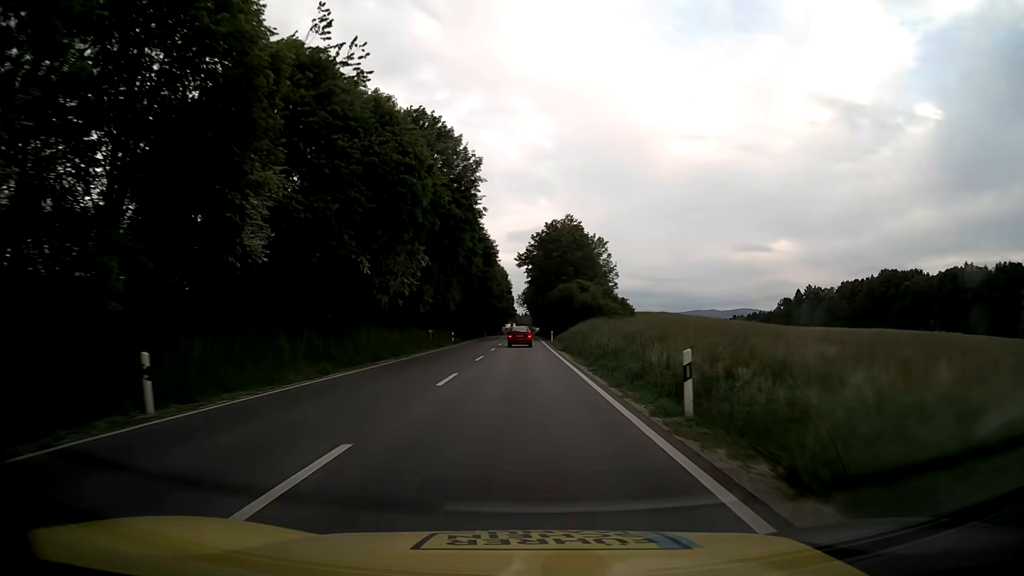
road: primary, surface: asphalt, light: Day
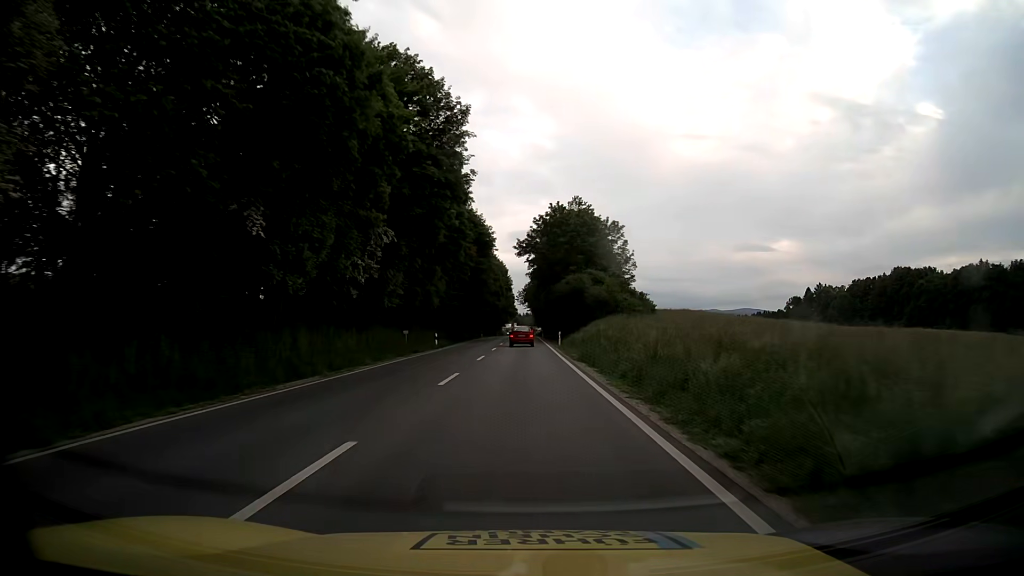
(0.0, +11.8) m; 0°
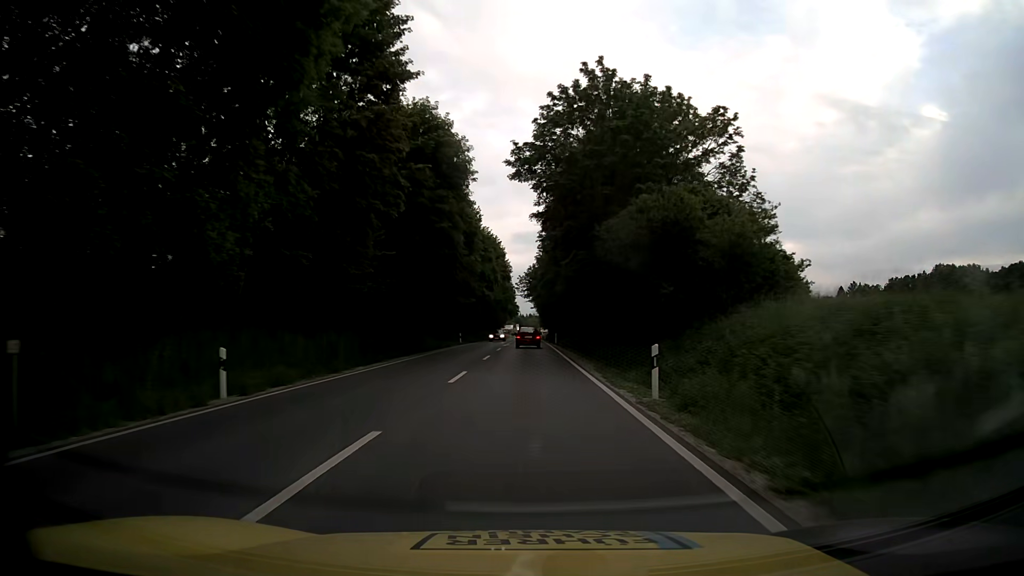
(-0.1, +35.4) m; 0°
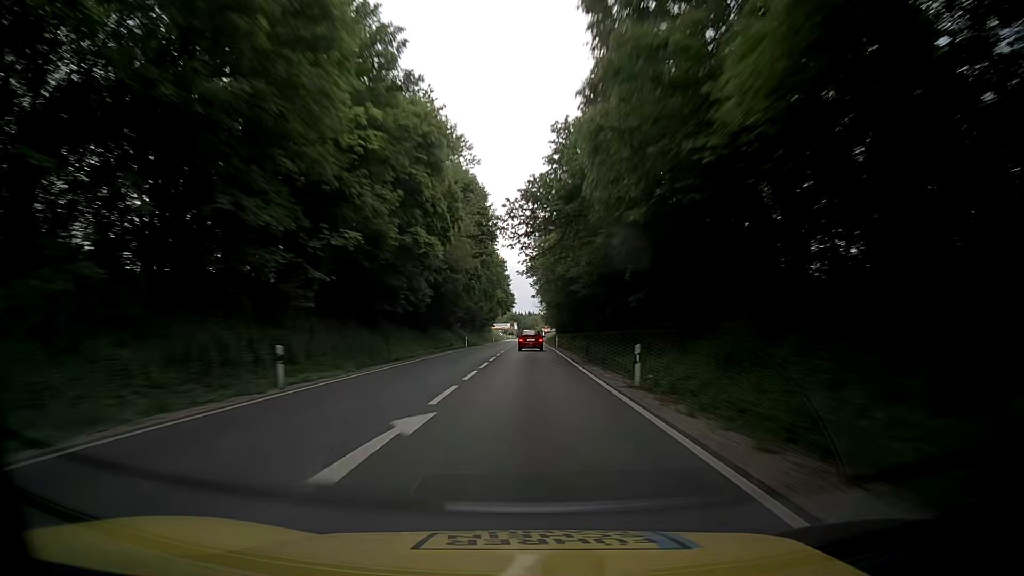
(0.0, +46.8) m; 0°
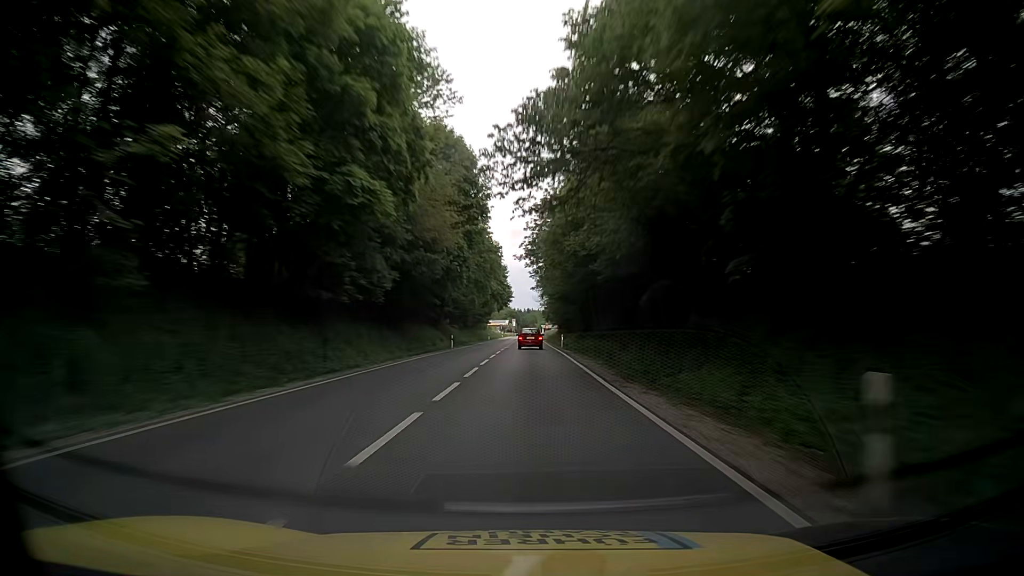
(+0.1, +11.7) m; 0°
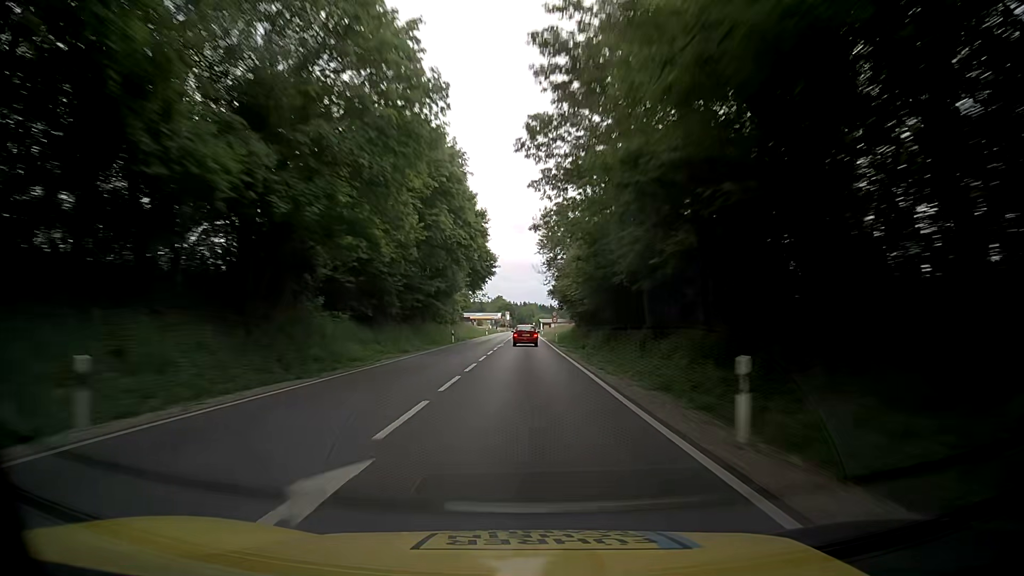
(+0.5, +46.6) m; +1°
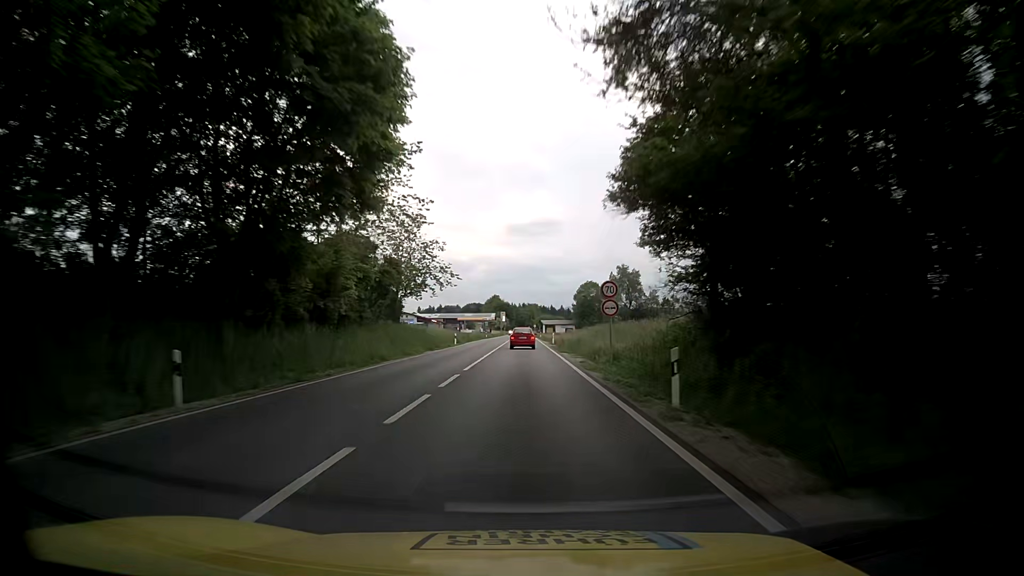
(-0.1, +46.6) m; 0°
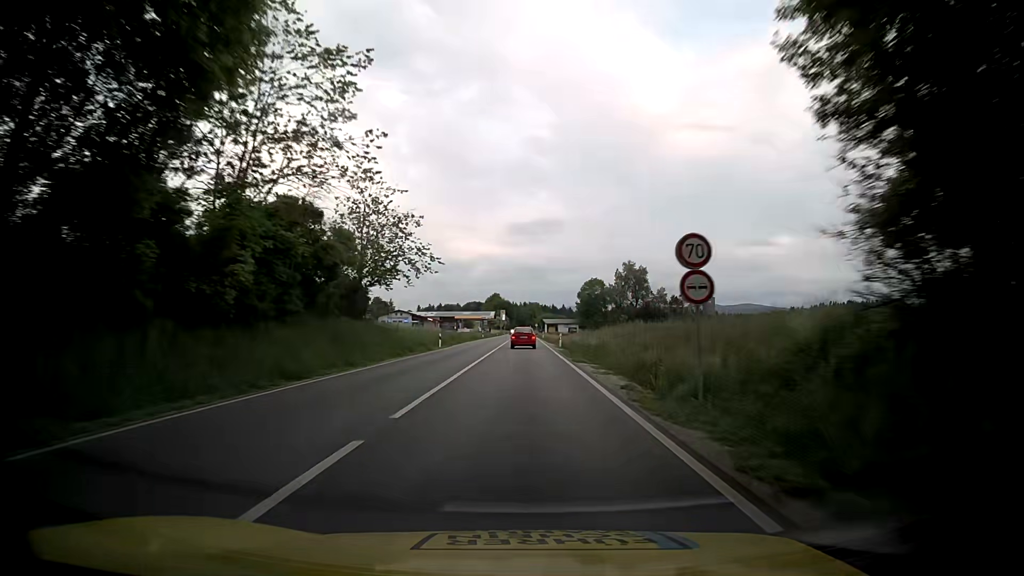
(-0.1, +11.6) m; 0°
(0, +10) (0, +20) (0, +30) (0, +40) (0, +50) (0, +60) (0, +70) (0, +80) (+1, +90) (+1, +100) m
